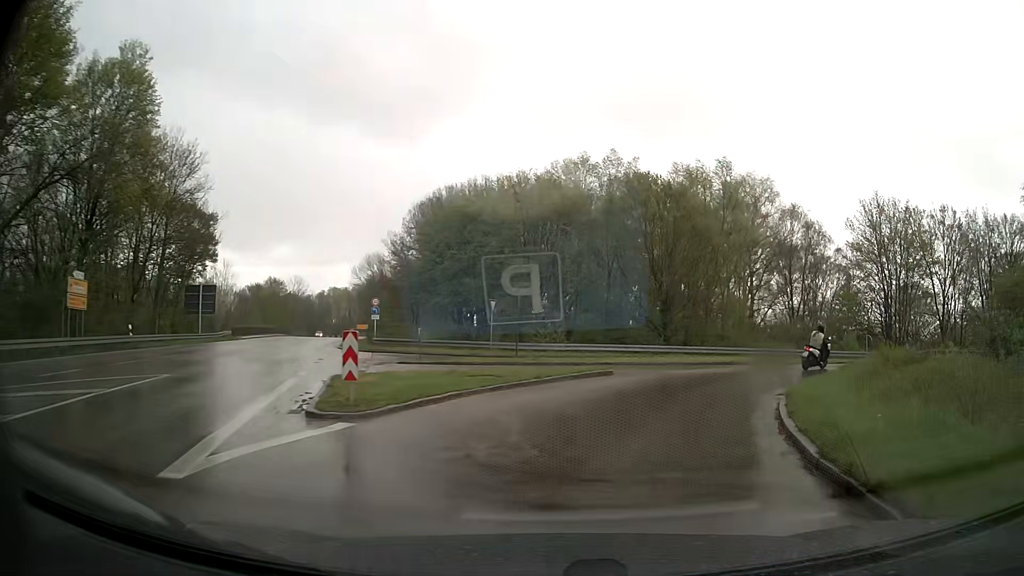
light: Day
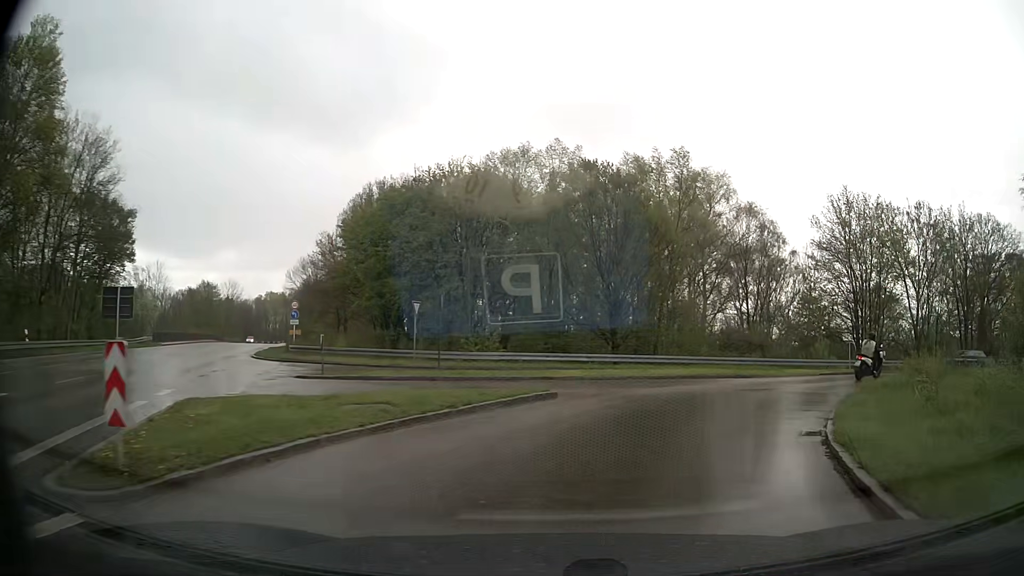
(+0.2, +4.8) m; +5°
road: primary_link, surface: asphalt
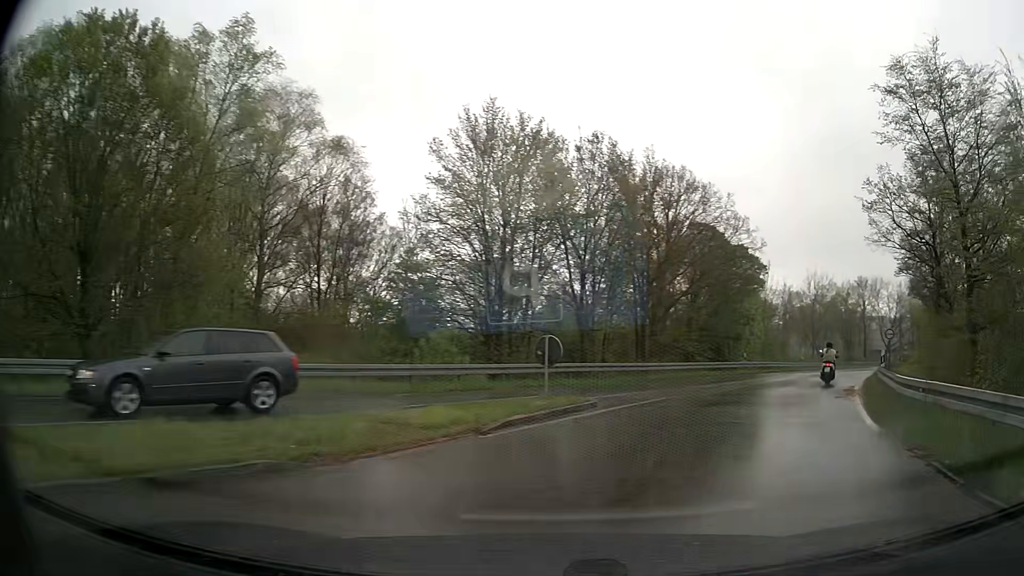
(+4.5, +17.1) m; +36°
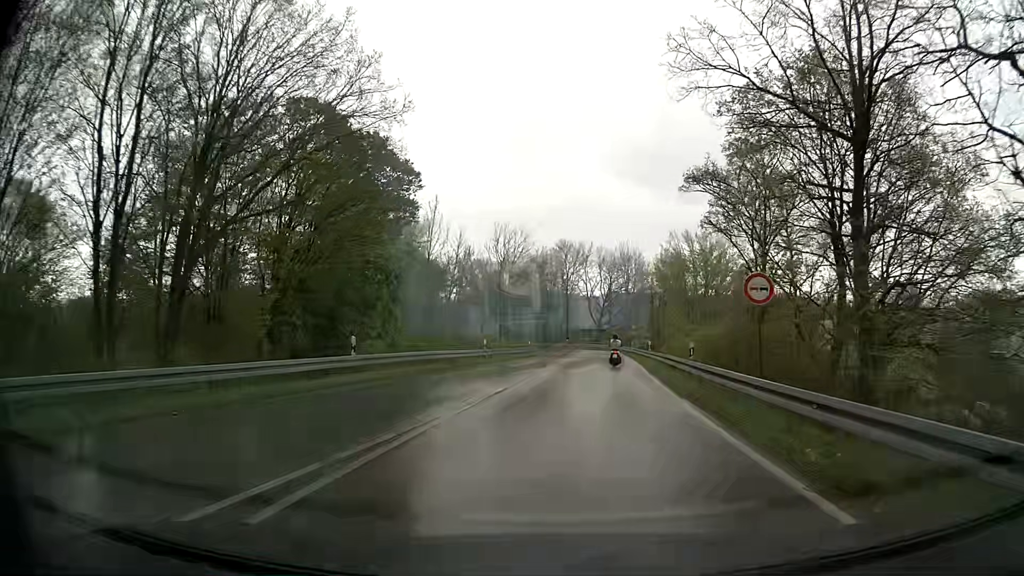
(+8.6, +23.8) m; +27°
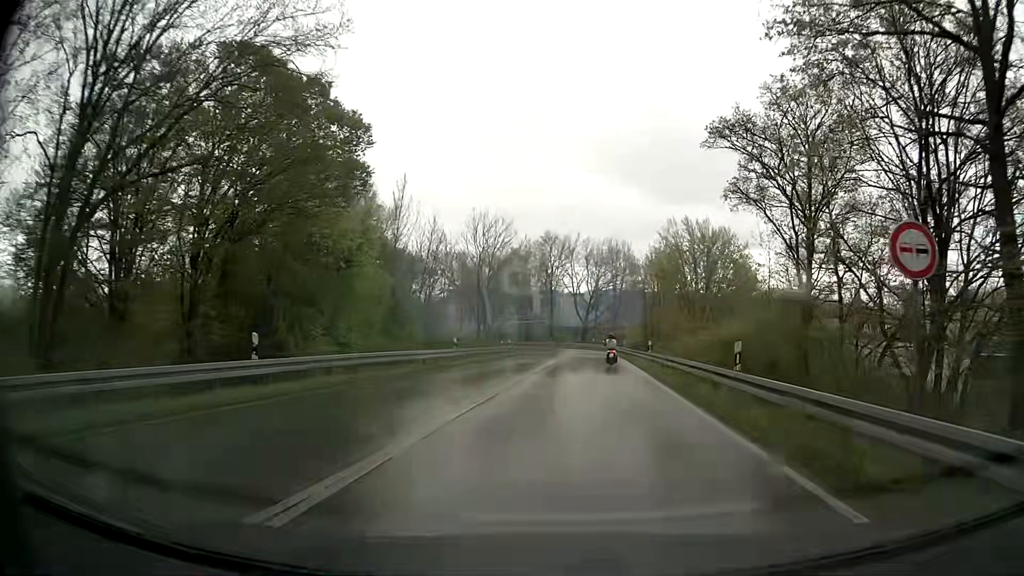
(0.0, +6.3) m; +1°
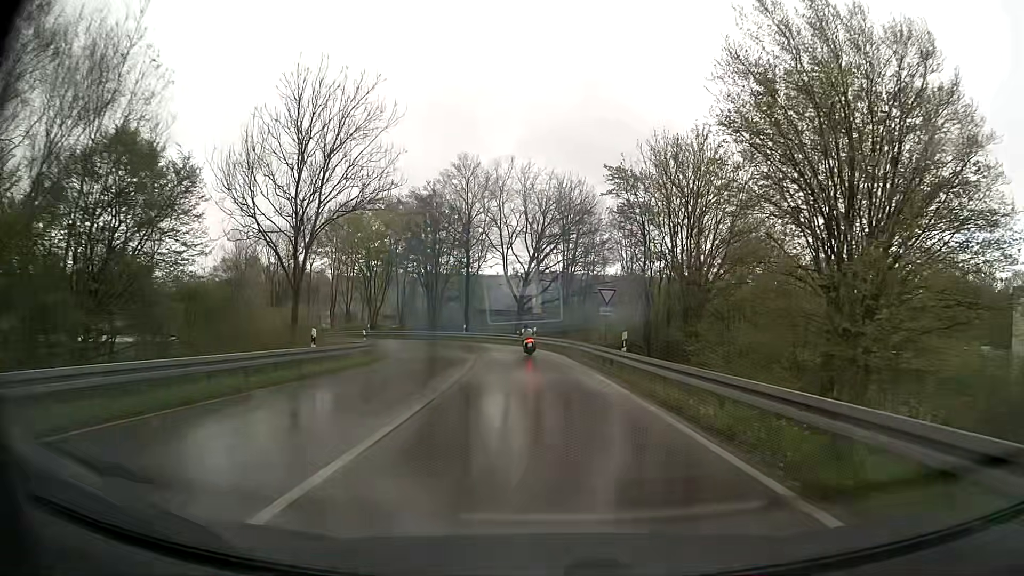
(+1.9, +35.2) m; +5°
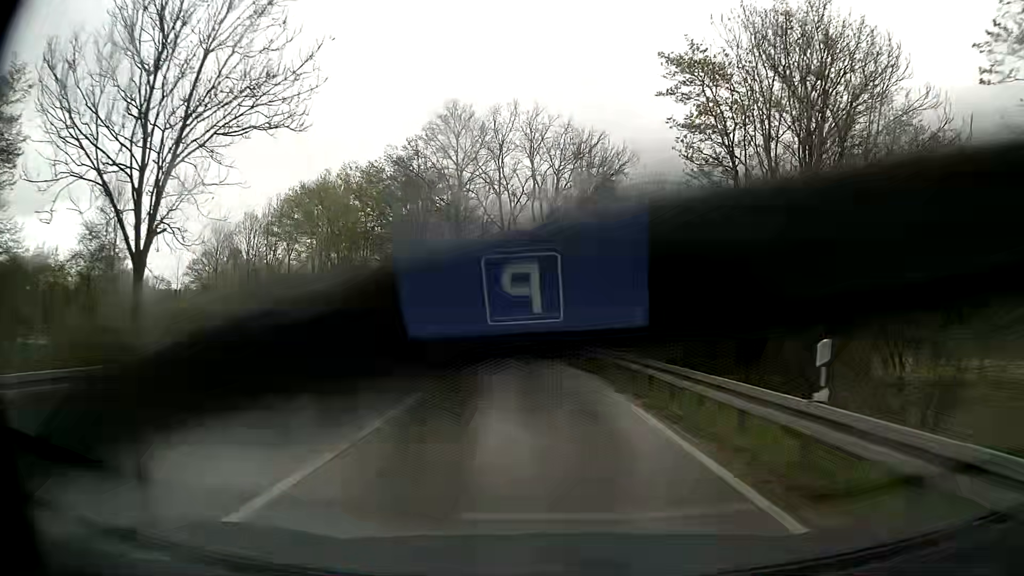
(-0.2, +13.9) m; -1°
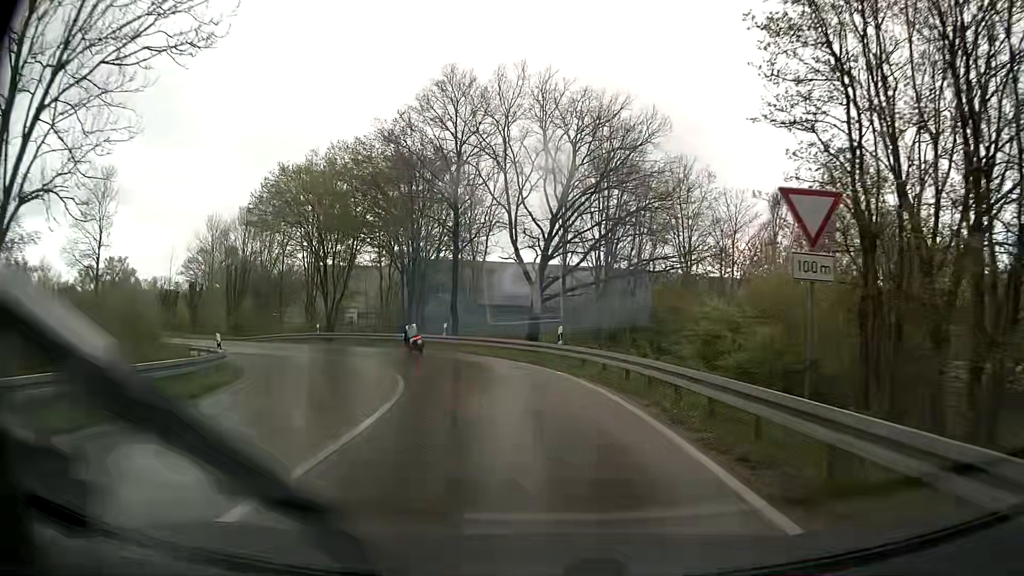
(0.0, +6.7) m; -1°
(0, +10) (-2, +20) (-6, +29) (-13, +37) (-20, +43) (-29, +48) (-38, +52) (-47, +56) (-56, +61) (-64, +67) m
